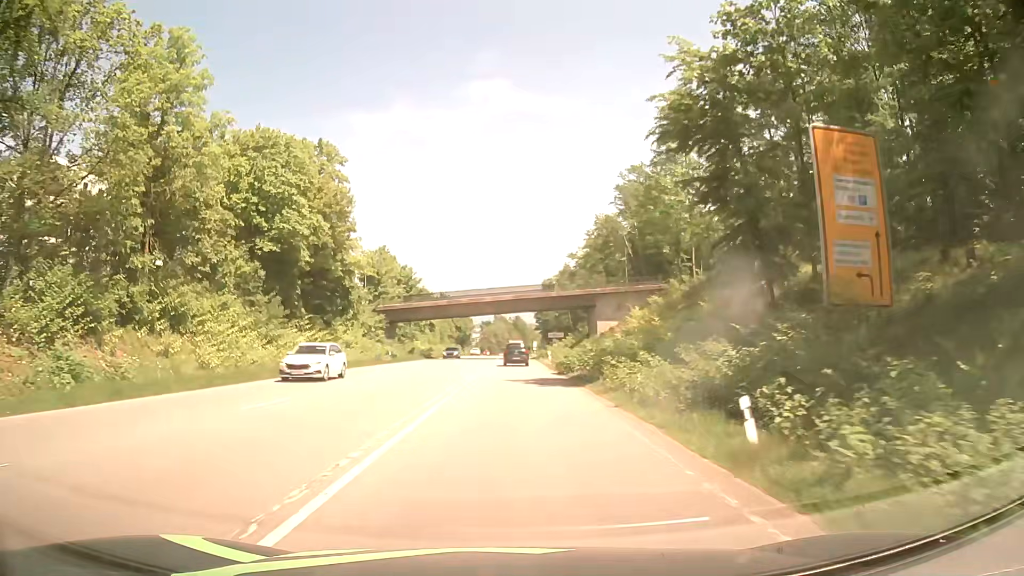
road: secondary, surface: asphalt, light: Day
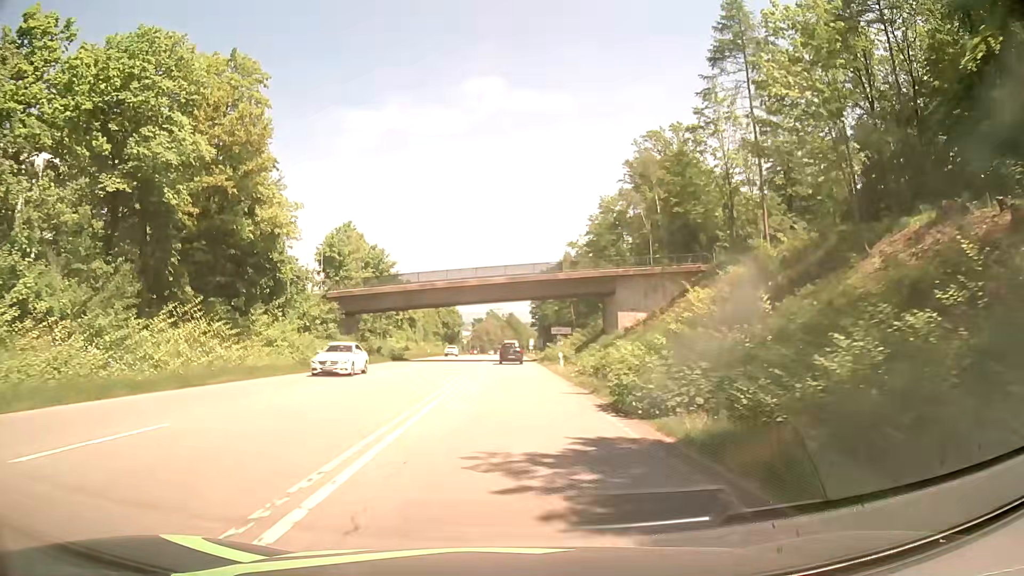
(+0.1, +18.5) m; +1°
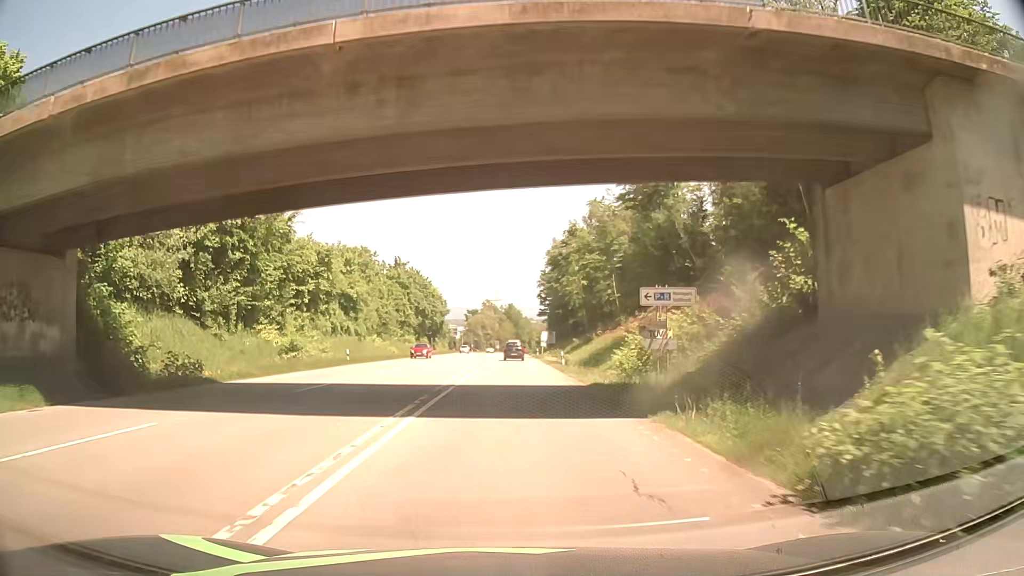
(-0.3, +46.2) m; 0°
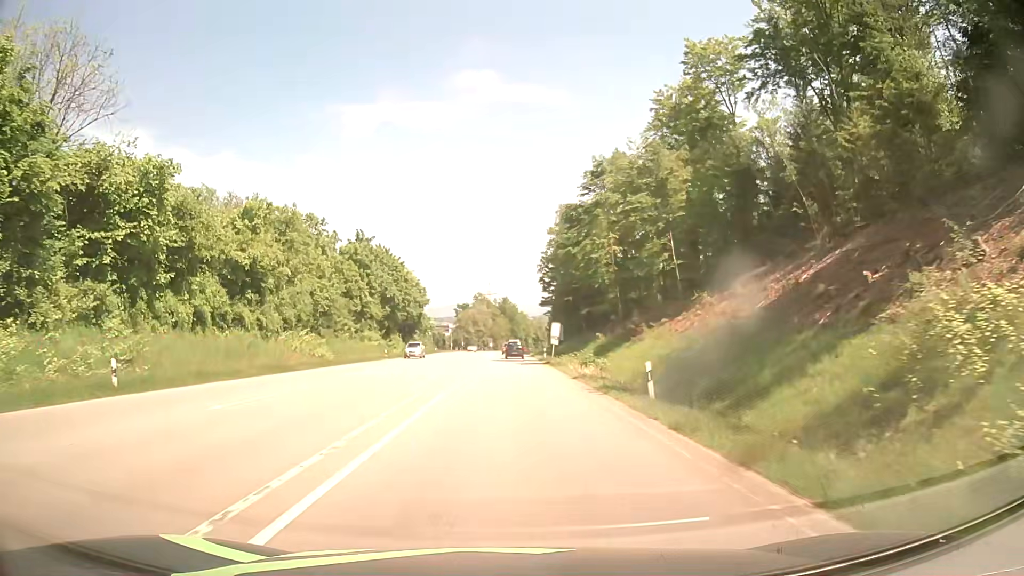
(+0.3, +27.6) m; +1°
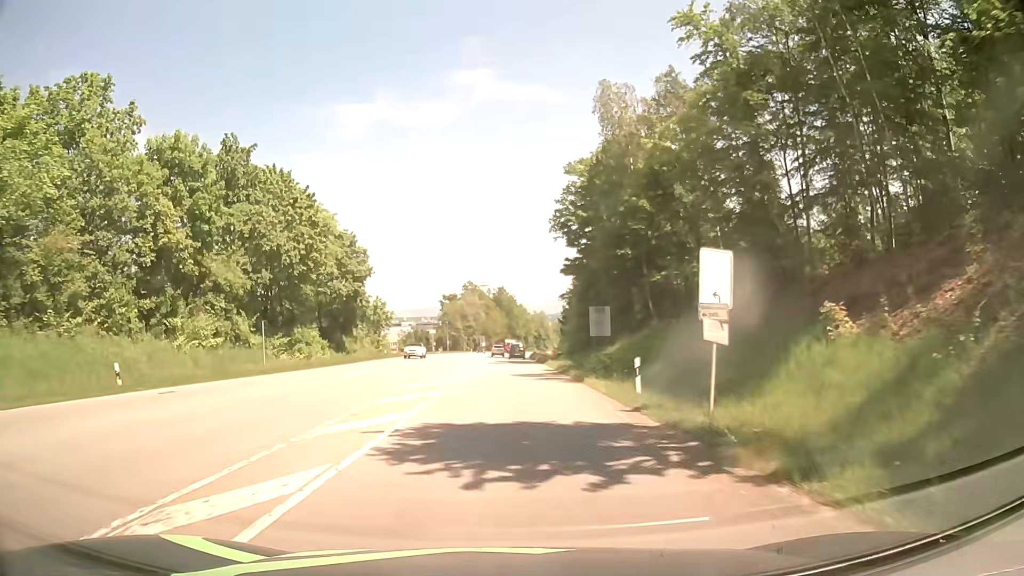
(0.0, +46.0) m; 0°
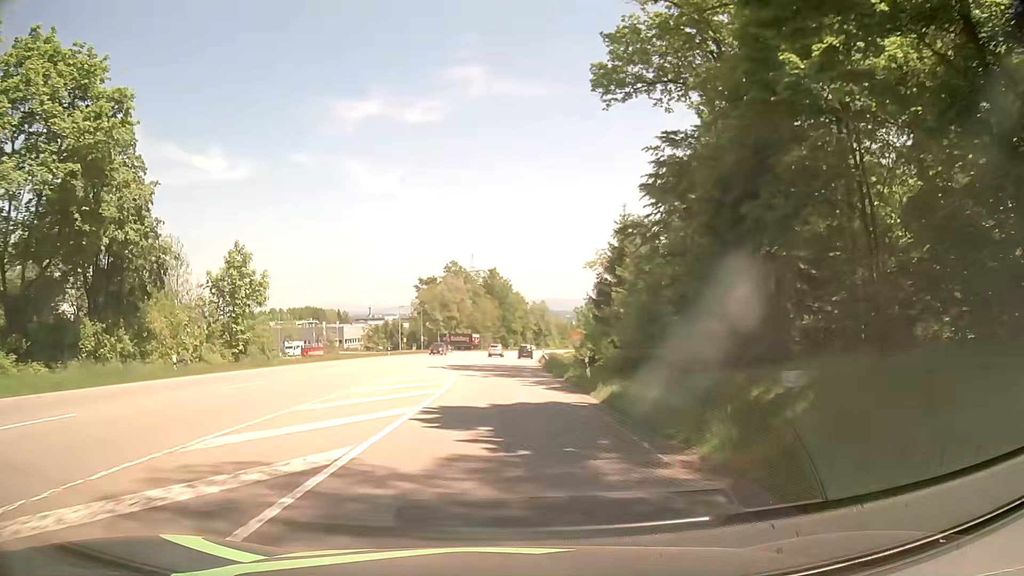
(+0.3, +45.9) m; +1°
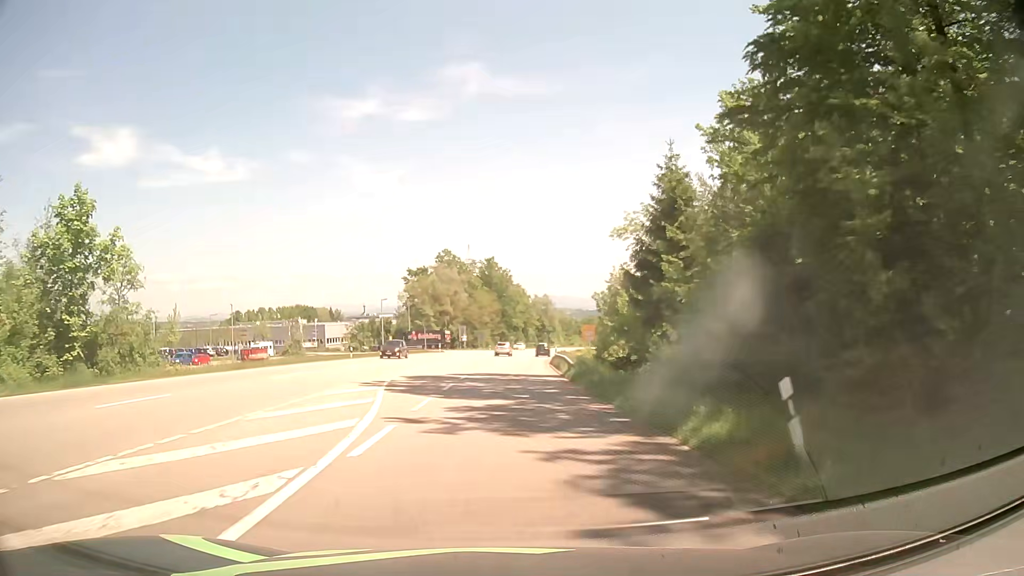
(-0.1, +18.4) m; 0°
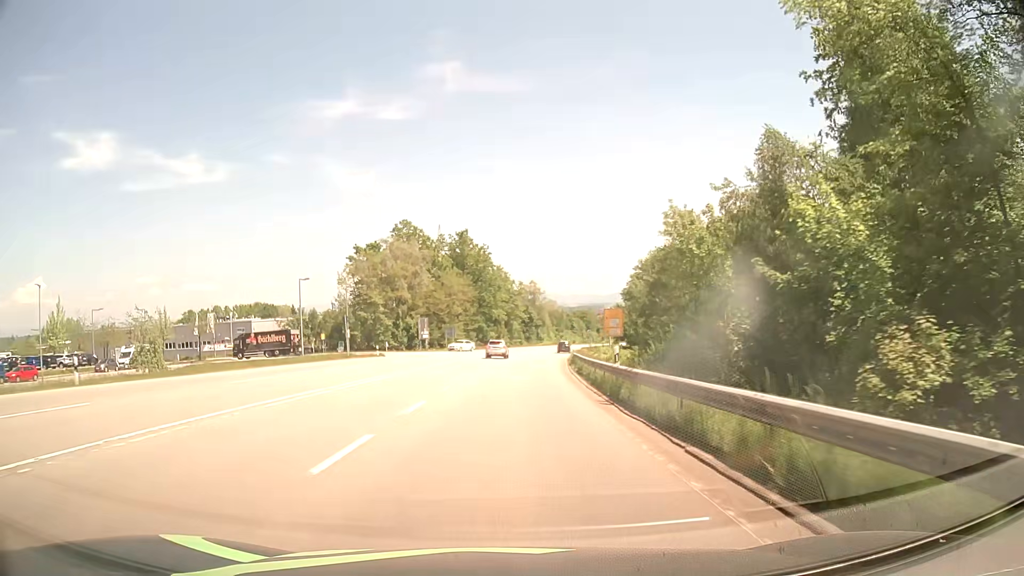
(+0.5, +36.7) m; +2°
(0, +10) (0, +20) (+1, +30) (+1, +40) (+2, +50) (+3, +60) (+3, +70) (+5, +80) (+6, +90) (+8, +100) m
